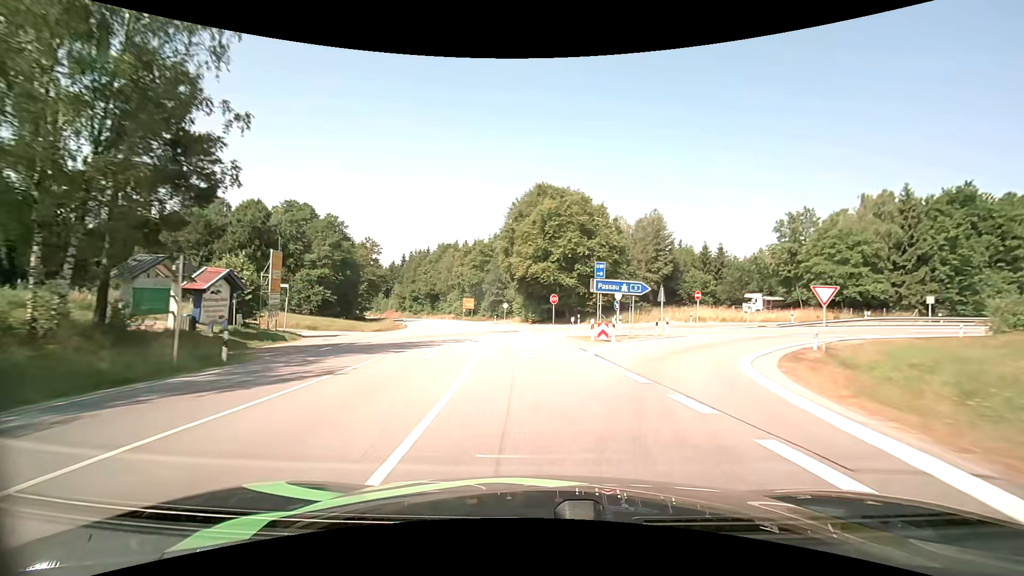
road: primary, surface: asphalt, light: Day
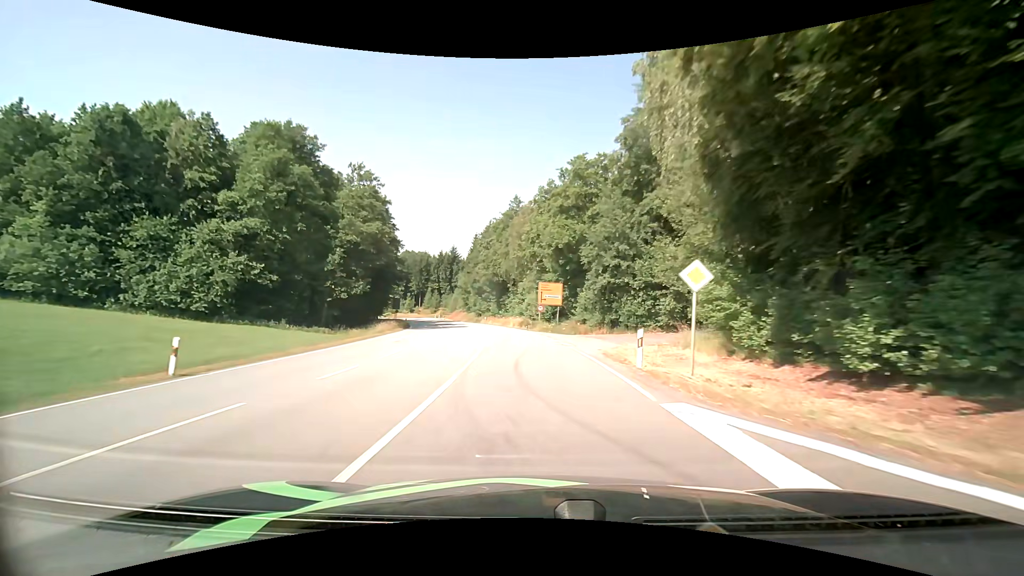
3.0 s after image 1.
(-5.5, +54.0) m; -12°
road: secondary
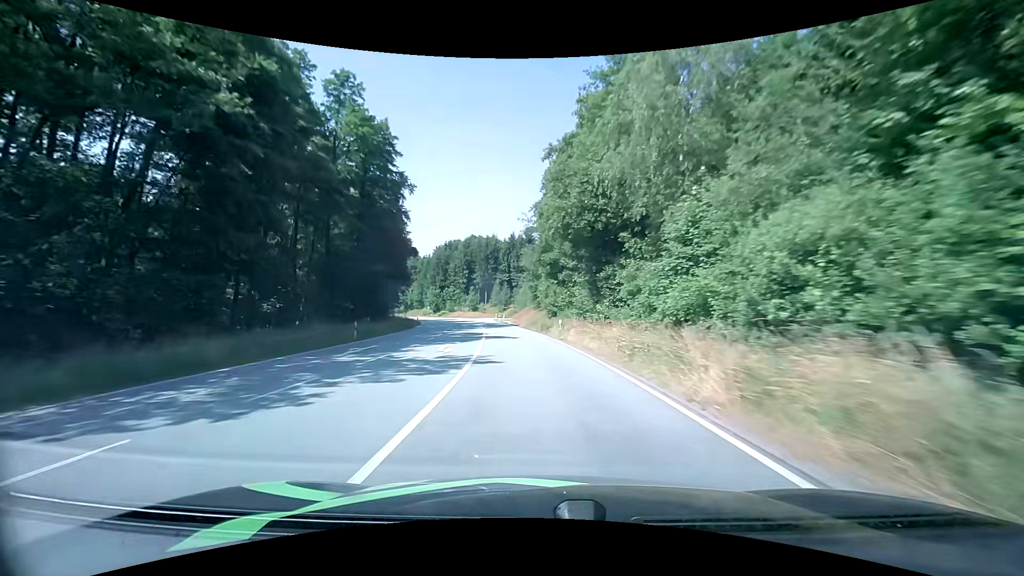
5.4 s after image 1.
(-3.9, +46.2) m; -10°
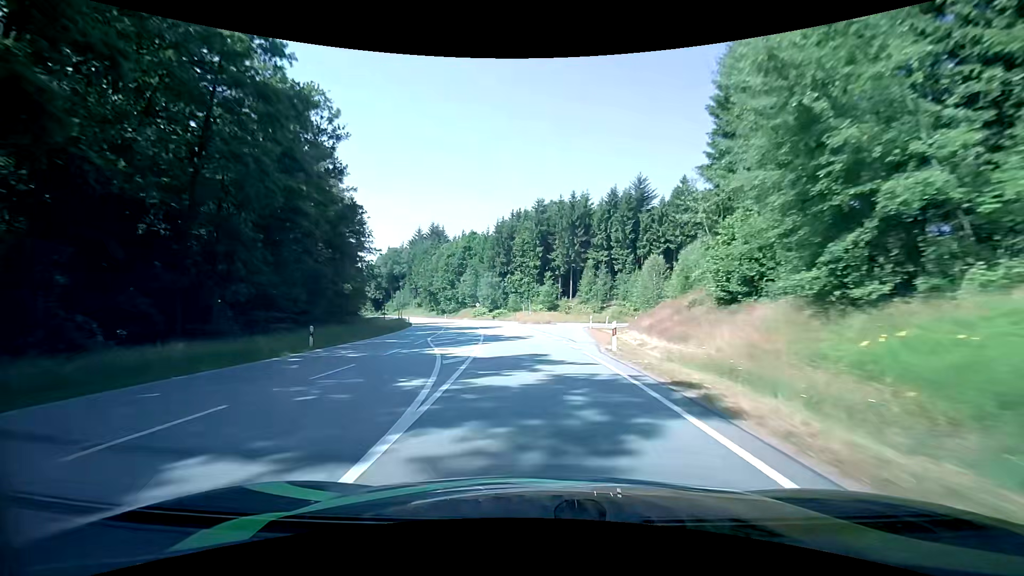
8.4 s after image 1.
(-5.3, +57.9) m; -10°
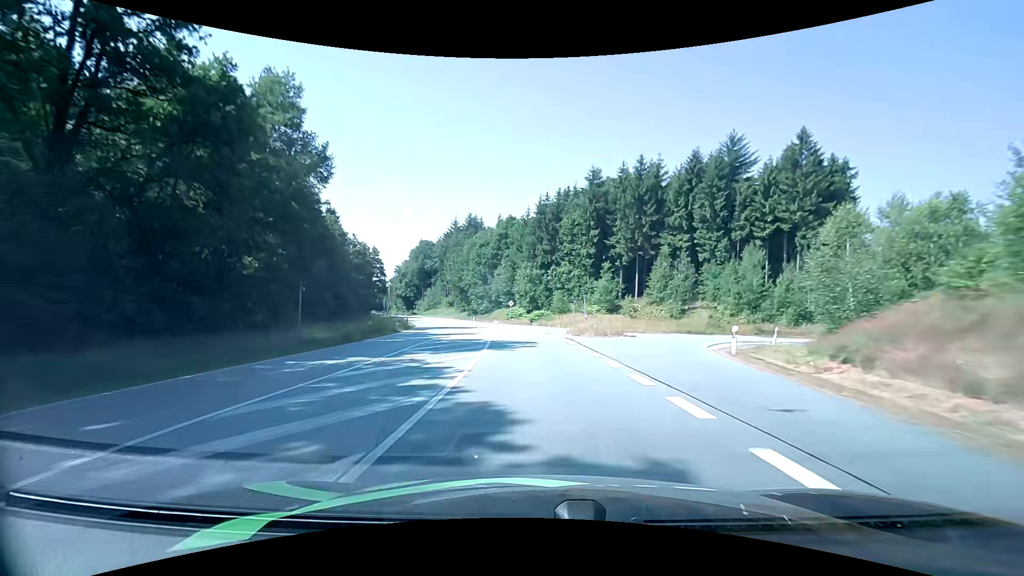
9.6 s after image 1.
(-1.0, +23.4) m; -5°
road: residential
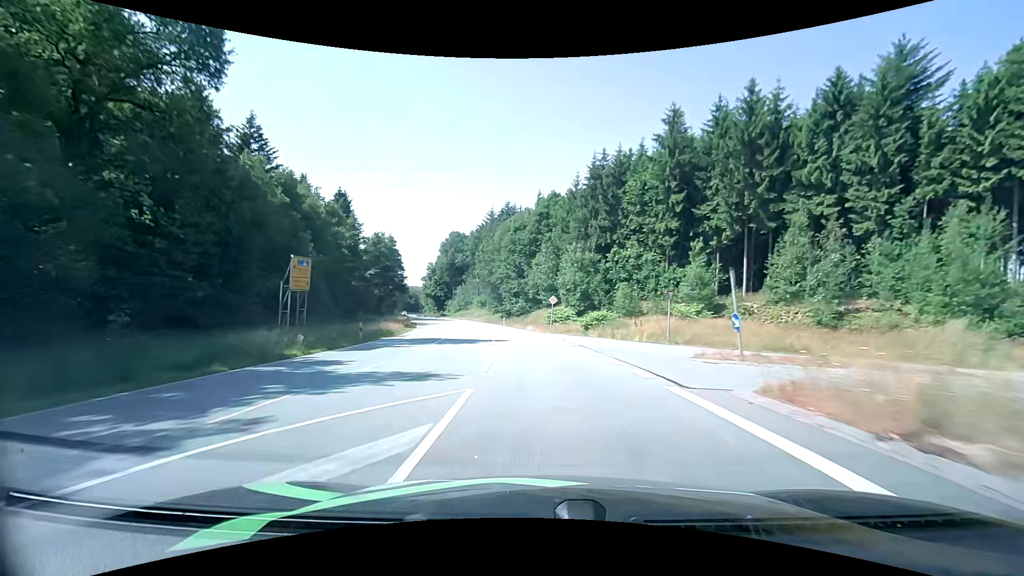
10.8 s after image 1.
(-1.1, +23.6) m; -5°
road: secondary
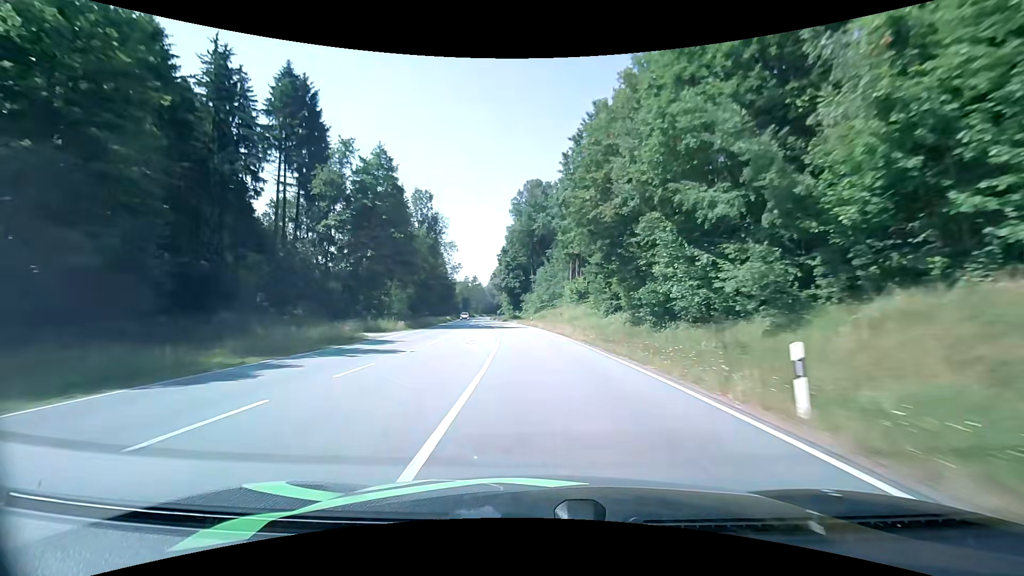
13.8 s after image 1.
(-6.5, +61.4) m; -11°
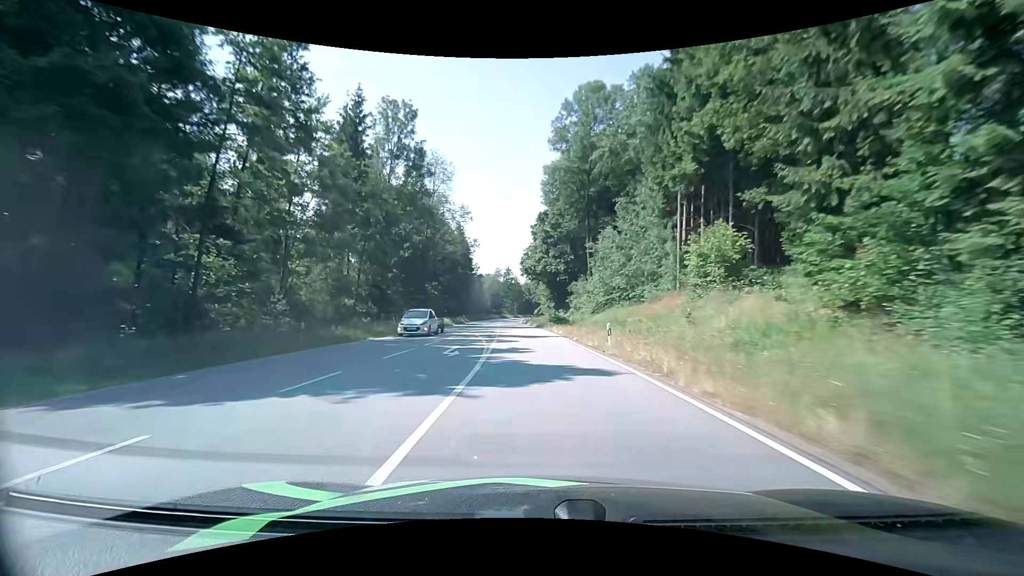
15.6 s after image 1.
(-1.9, +38.7) m; -5°
(0, +10) (-1, +20) (-1, +30) (-2, +40) (-3, +50) (-4, +60) (-4, +70) (-5, +80) (-6, +90) (-6, +100) m
